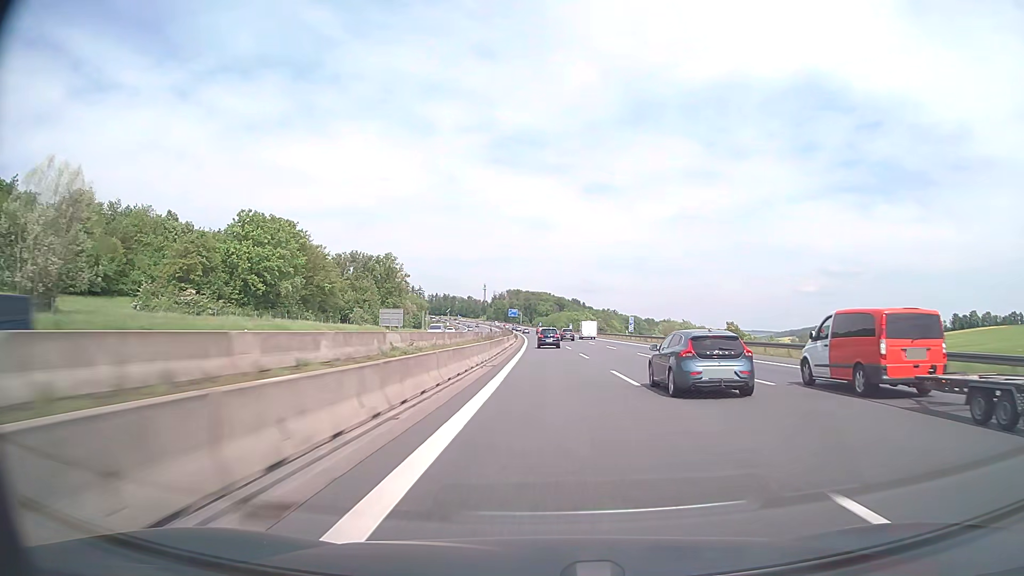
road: motorway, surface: asphalt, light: Day
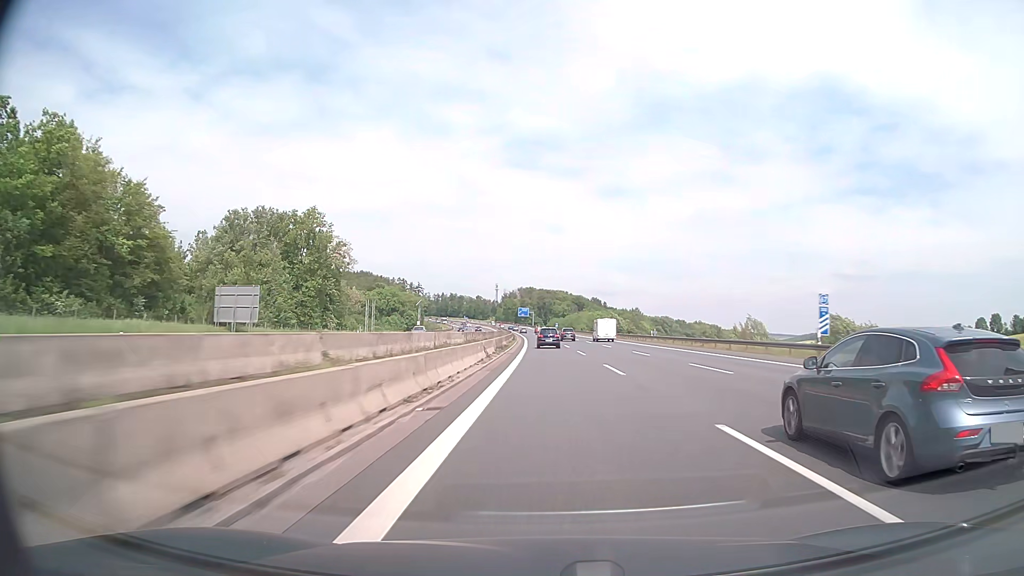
(-0.5, +67.5) m; -1°
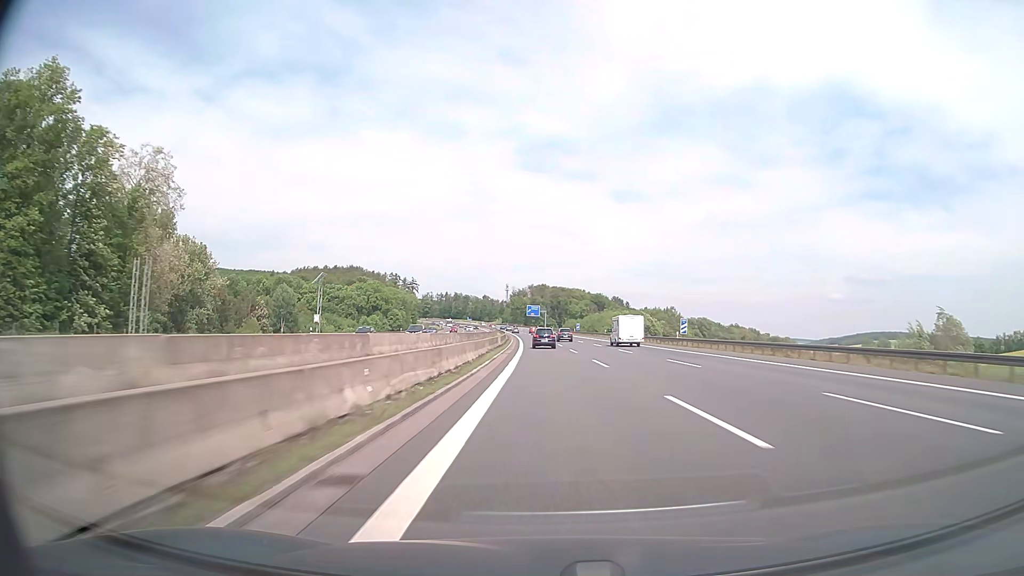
(-0.8, +67.3) m; -1°
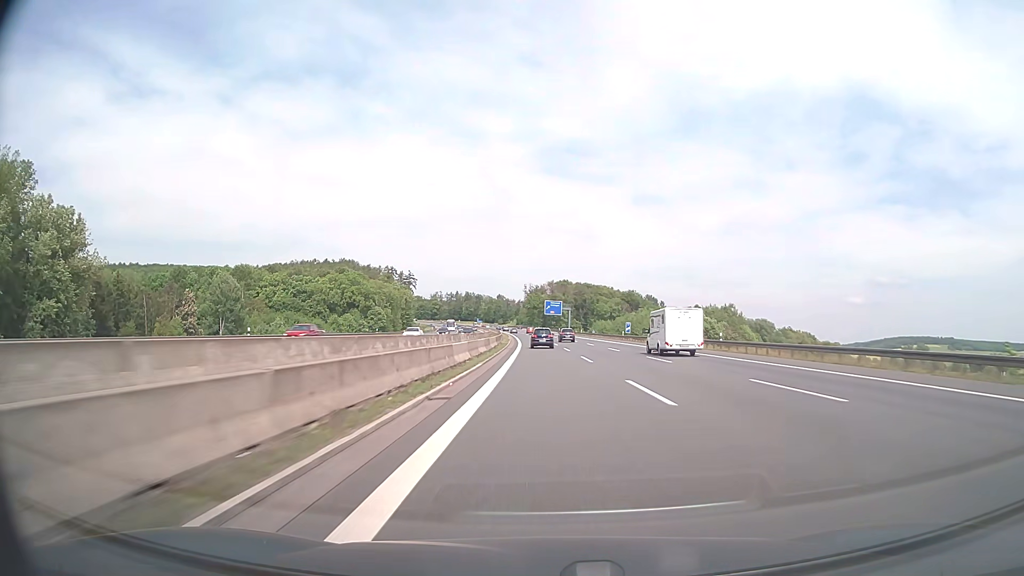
(-0.9, +66.9) m; -2°
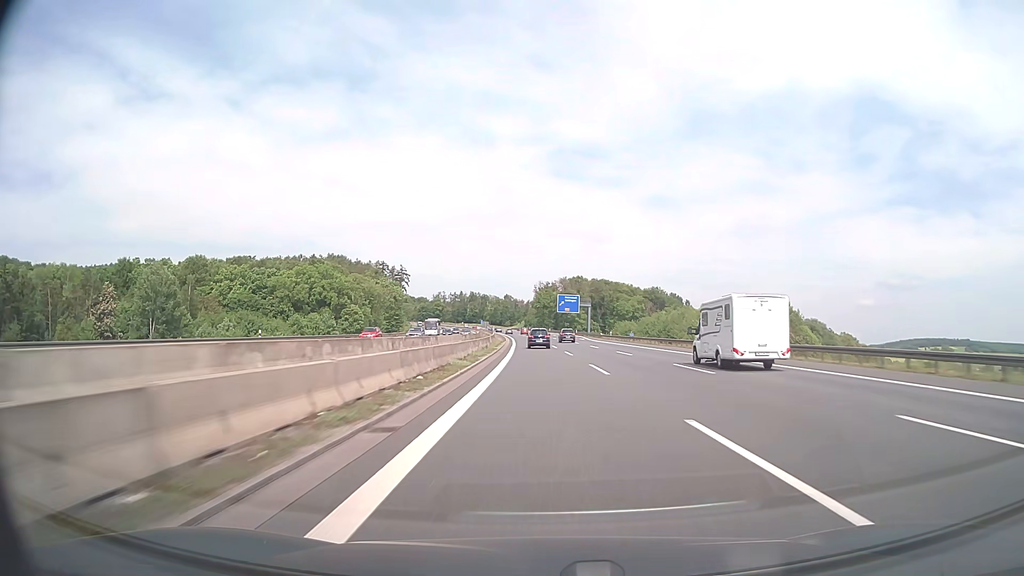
(-0.3, +44.4) m; -1°
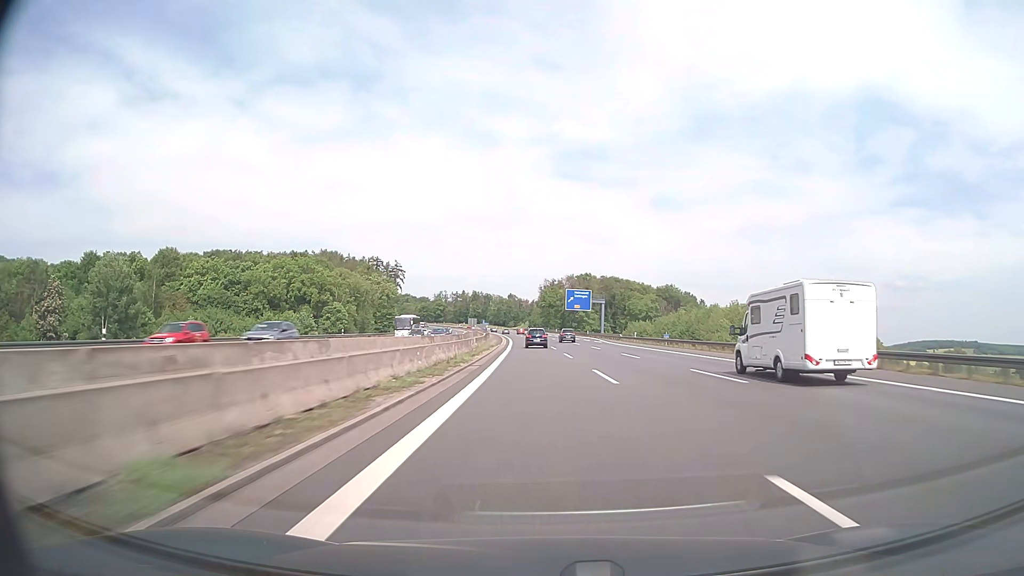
(-0.1, +22.1) m; 0°
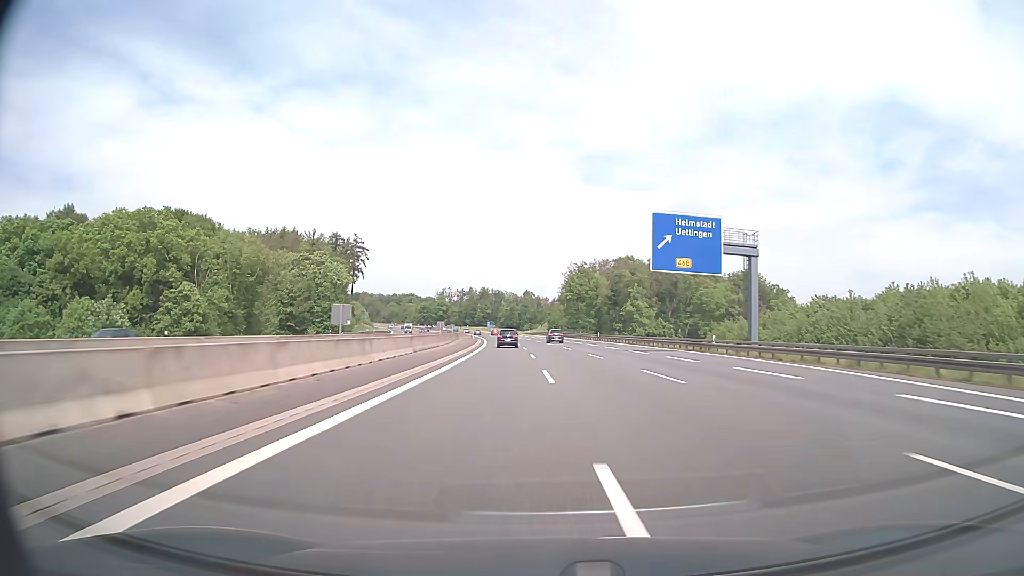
(-1.3, +88.4) m; -2°
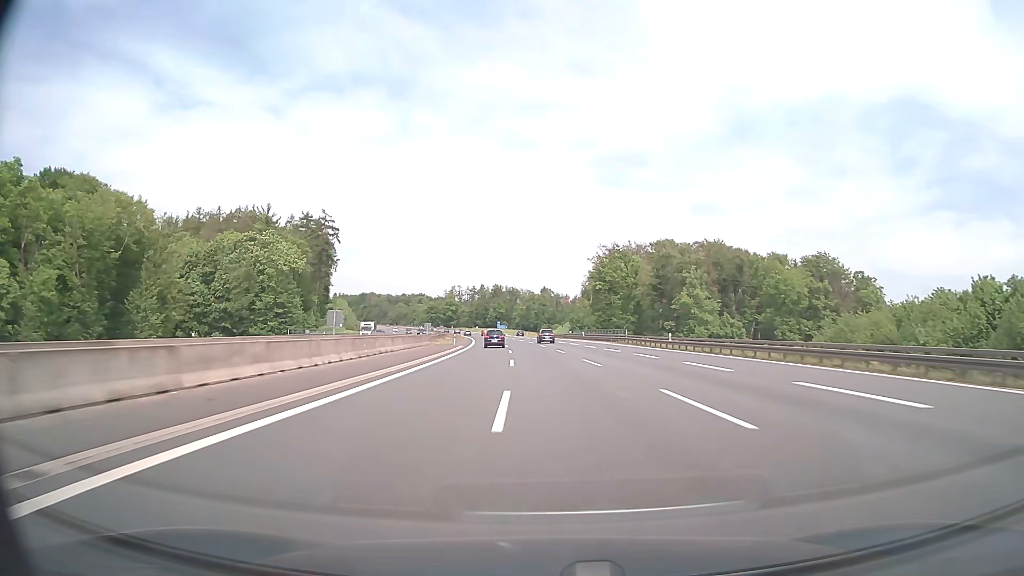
(-0.4, +44.1) m; -1°
(0, +10) (0, +20) (0, +30) (-1, +40) (-1, +50) (-2, +60) (-2, +70) (-3, +80) (-4, +90) (-5, +100) m
